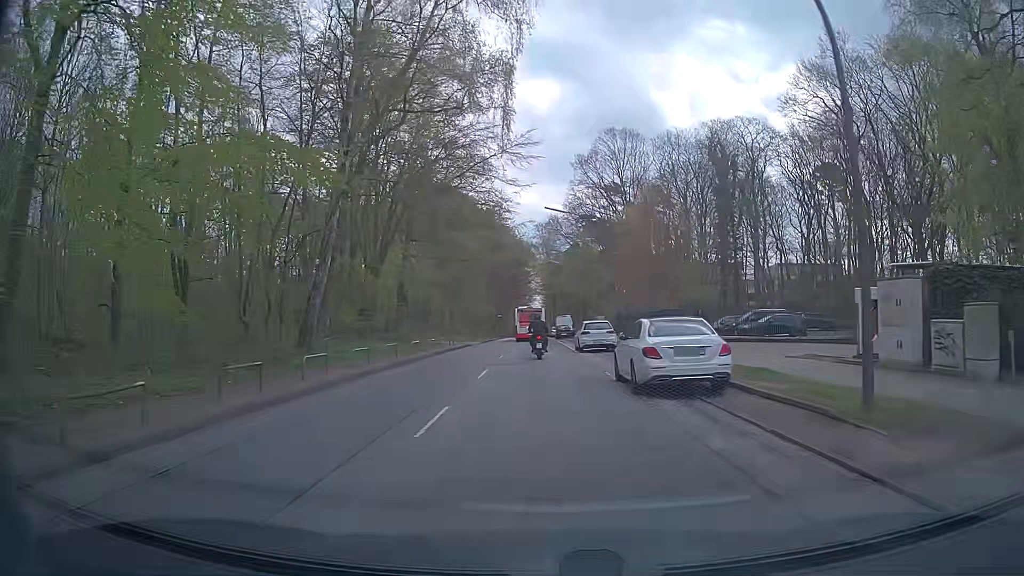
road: tertiary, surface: asphalt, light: Day
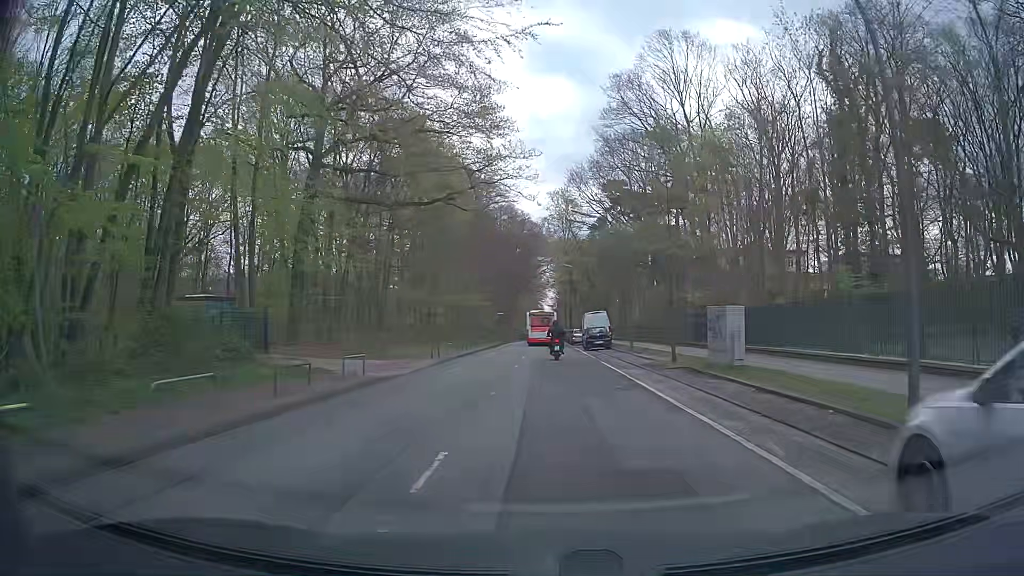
(-0.2, +30.4) m; 0°
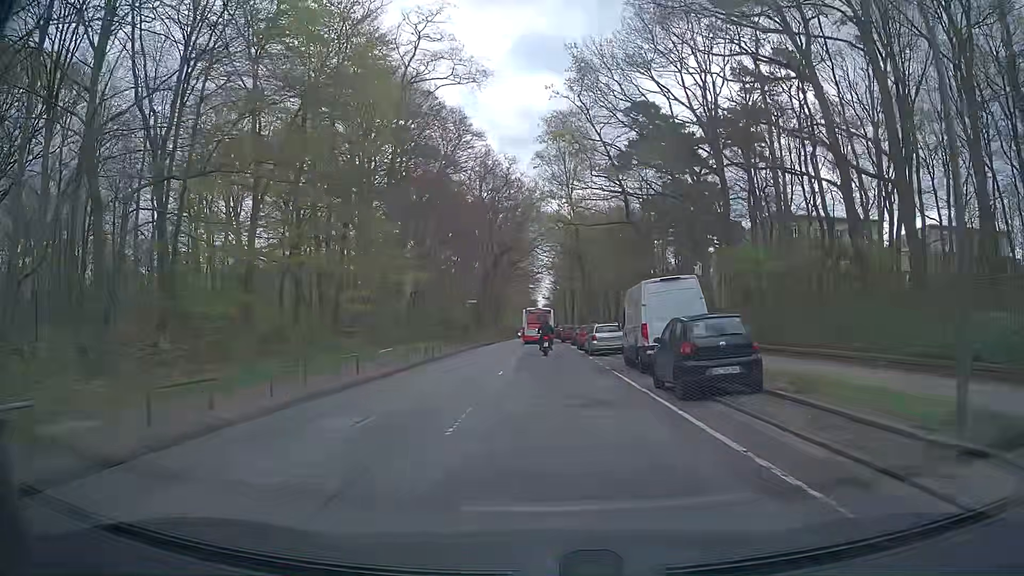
(+0.1, +31.5) m; +1°
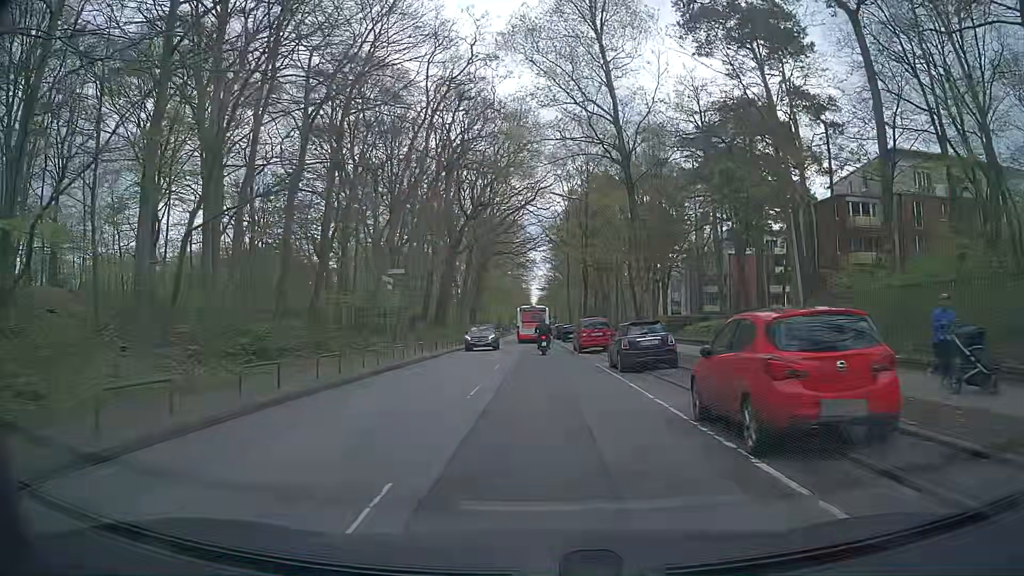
(-0.2, +32.8) m; +2°
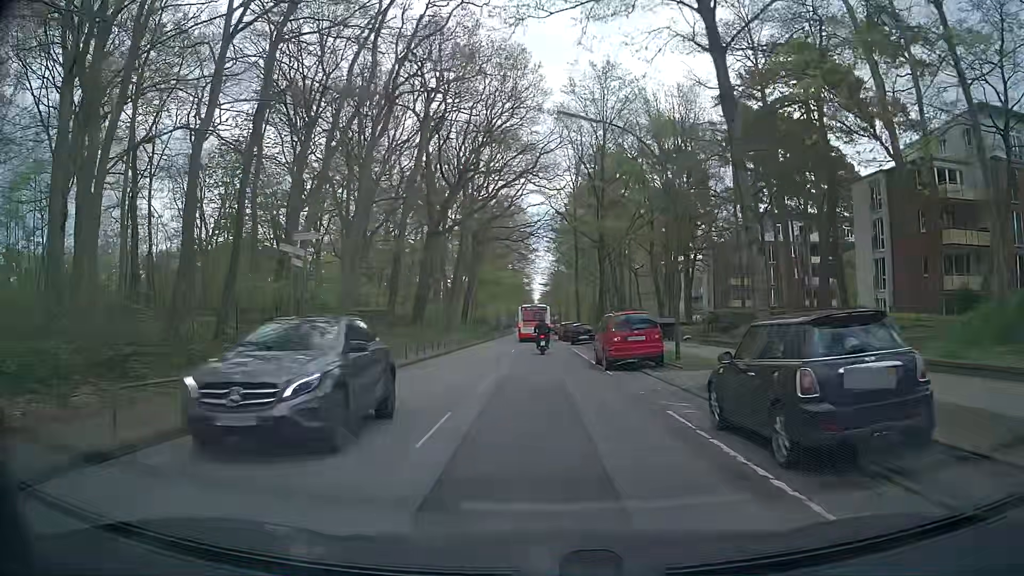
(-0.2, +13.1) m; -1°
(0, +10) (0, +20) (-1, +30) (-1, +40) (-1, +50) (-2, +60) (-2, +70) (-2, +80) (-3, +90) (-3, +100) m
